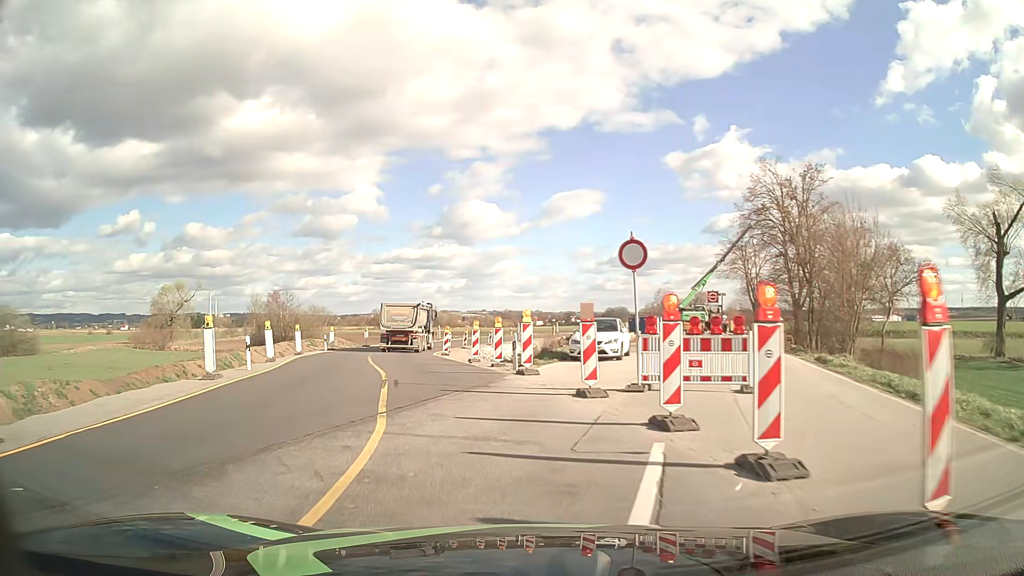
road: primary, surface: asphalt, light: Day
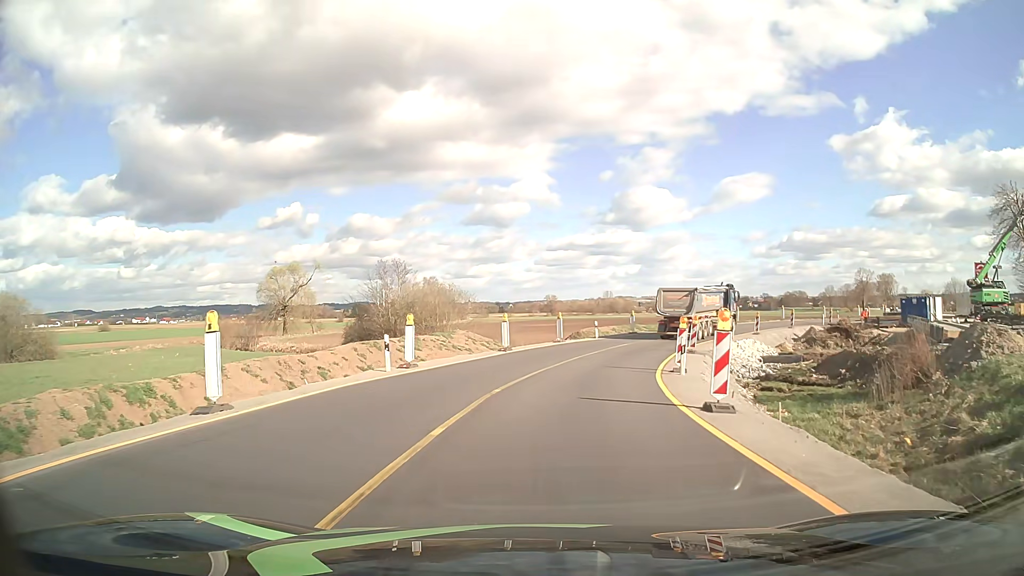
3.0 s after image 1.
(-4.7, +26.6) m; -15°
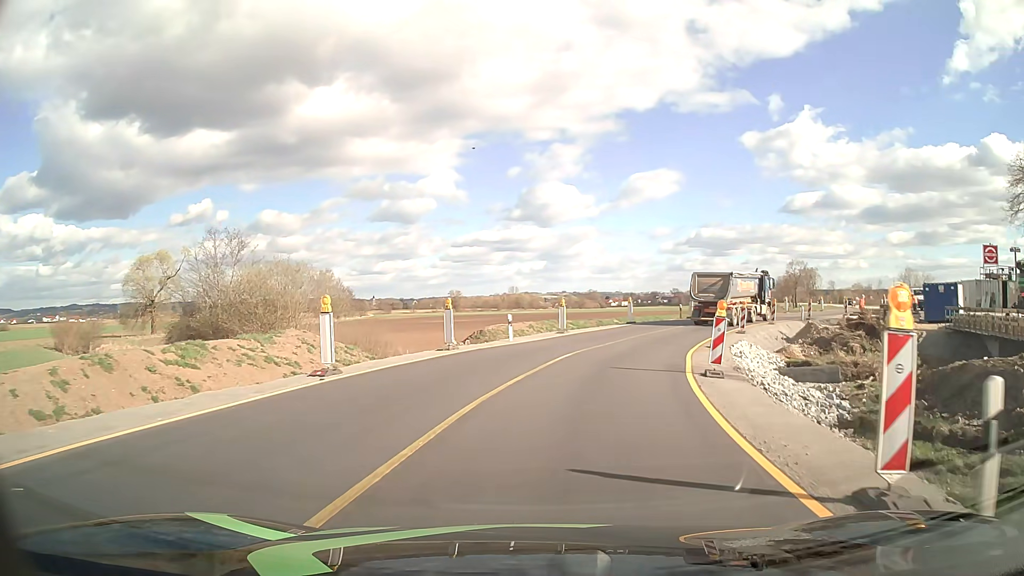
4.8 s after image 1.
(+0.8, +15.8) m; +8°
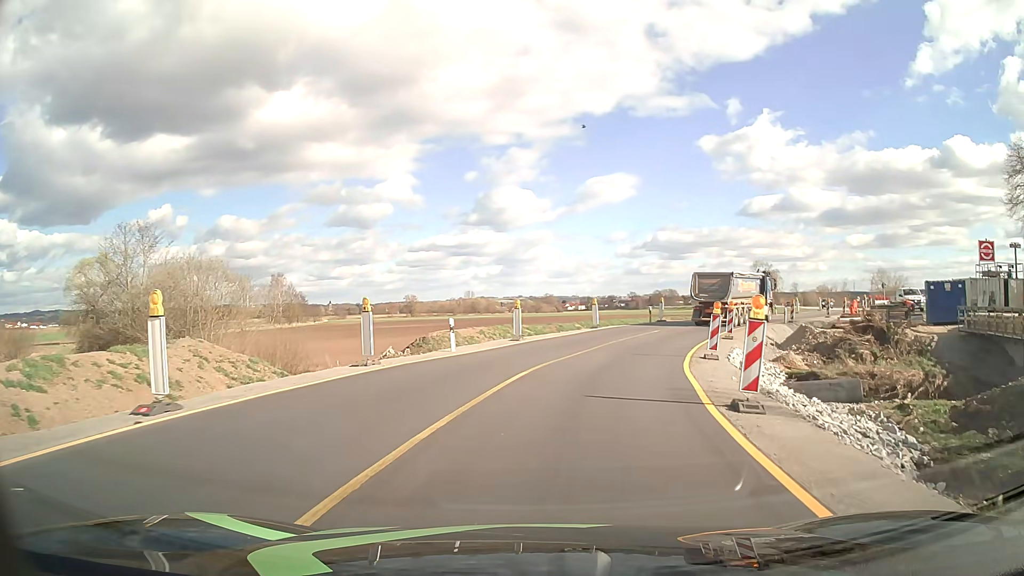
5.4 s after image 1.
(+0.2, +5.3) m; +4°
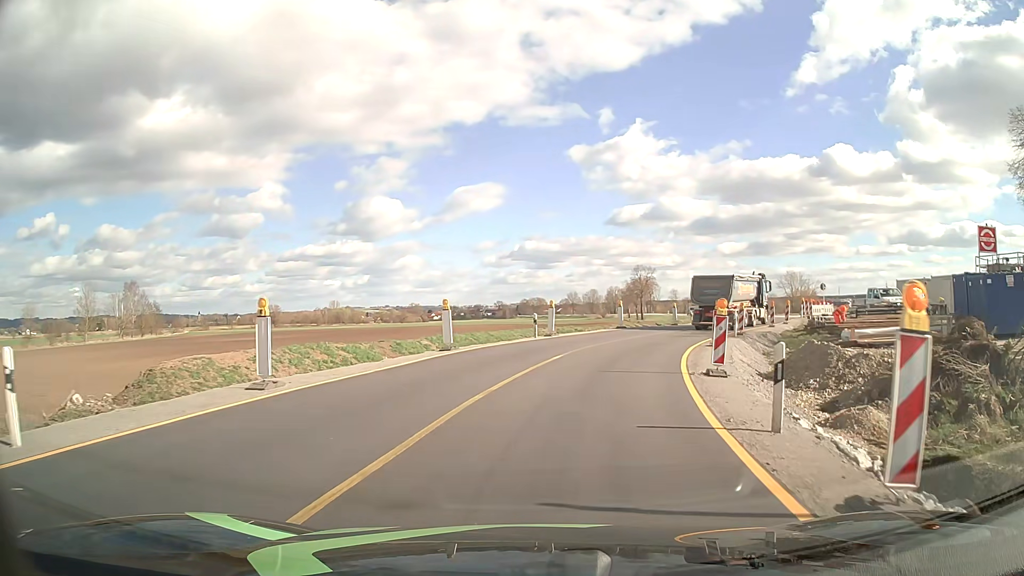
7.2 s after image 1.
(+1.5, +15.5) m; +11°
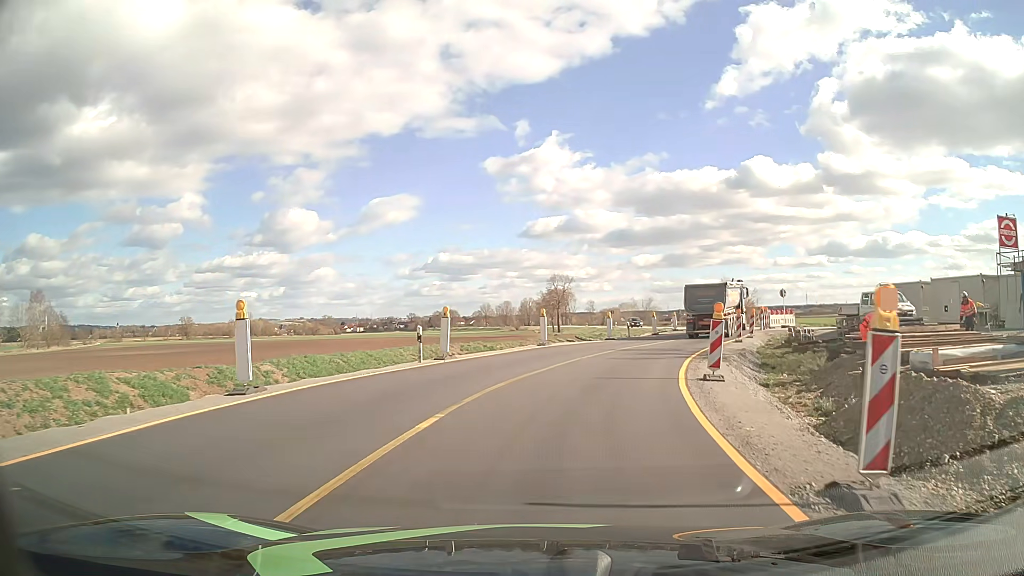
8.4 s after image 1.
(+0.7, +10.0) m; +8°
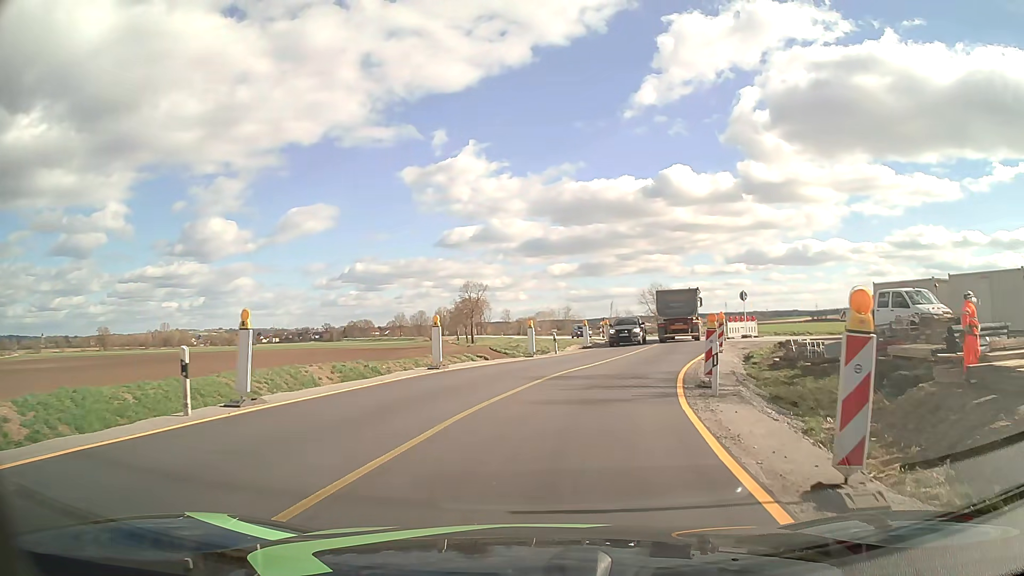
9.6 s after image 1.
(+0.6, +9.6) m; +7°
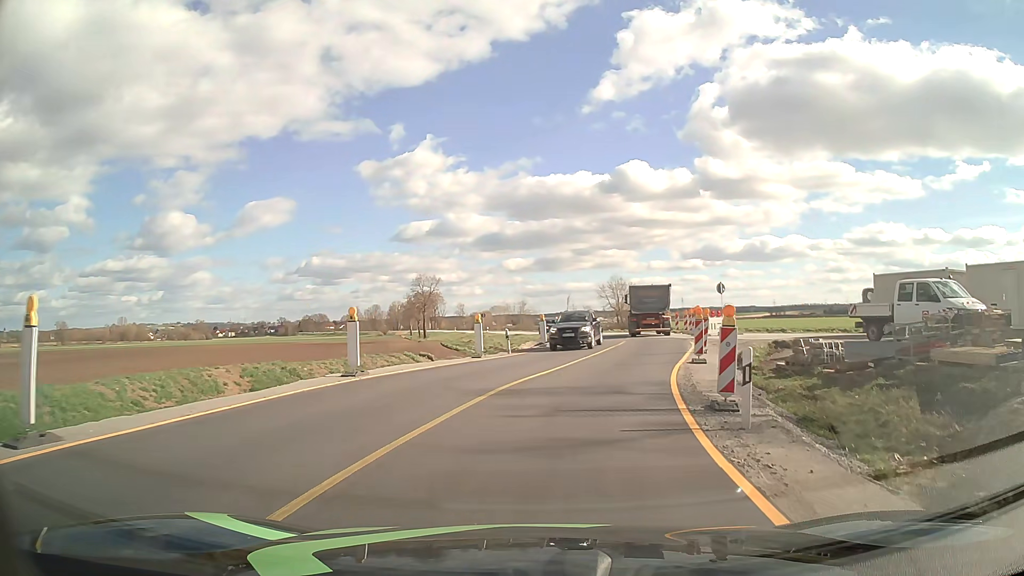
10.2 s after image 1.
(+0.2, +4.7) m; +4°
(+1, +10) (+2, +20) (+5, +30) (+7, +39) (+8, +49) (+8, +59) (+7, +69) (+5, +79) (+3, +89) (0, +98) m
